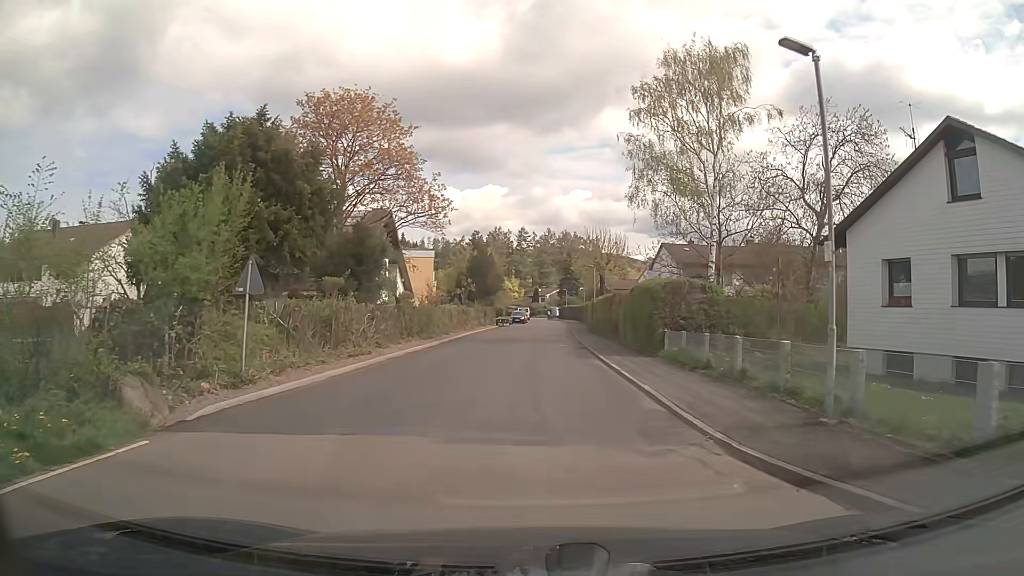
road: tertiary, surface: asphalt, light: Day
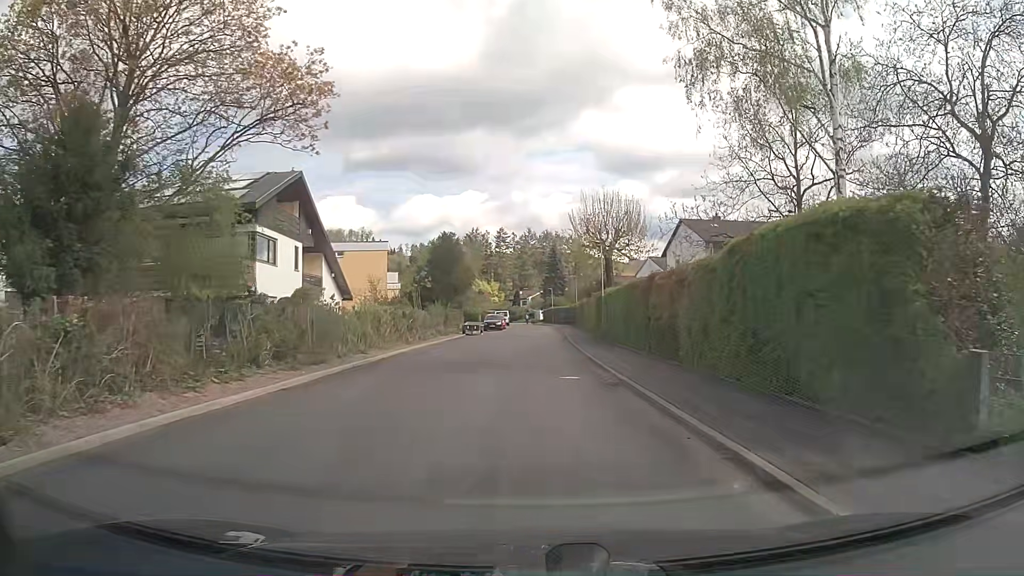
(+0.3, +17.2) m; +2°
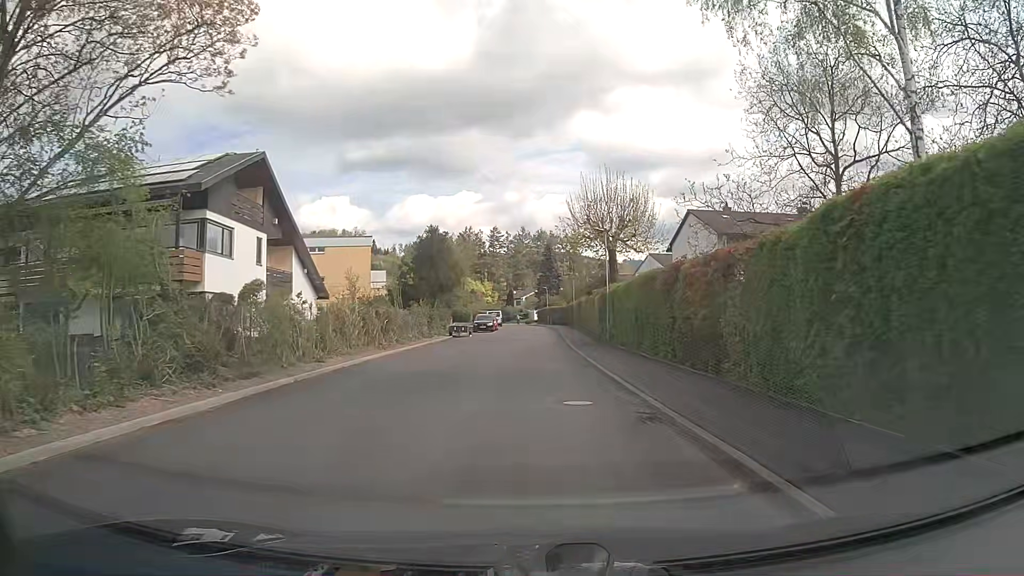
(0.0, +4.6) m; +1°
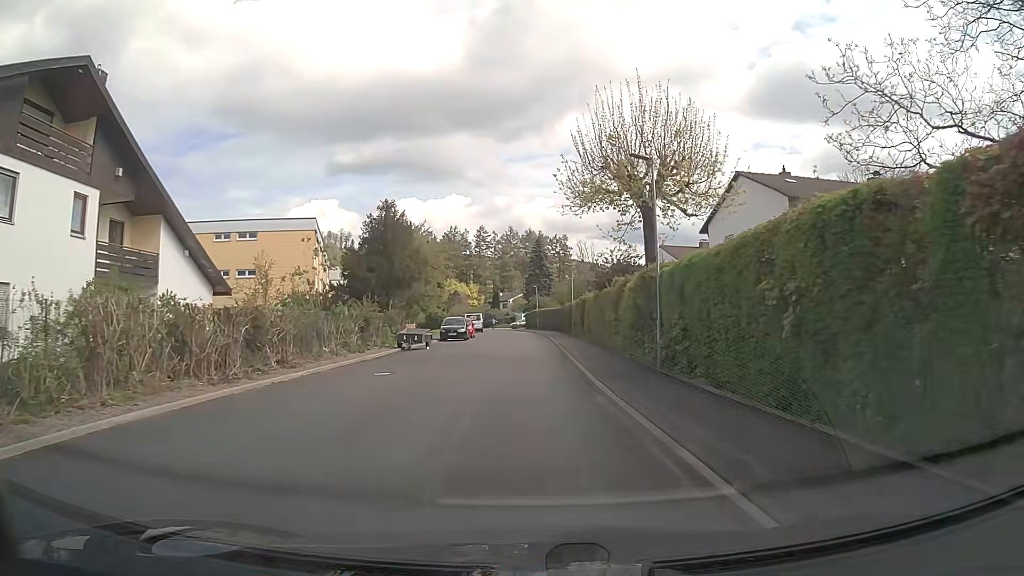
(+0.1, +14.0) m; 0°
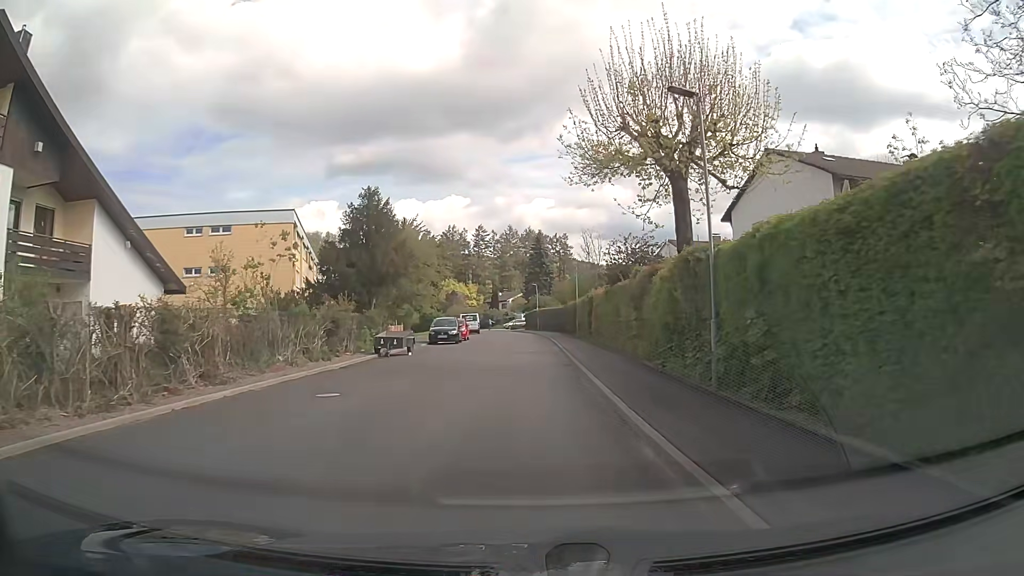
(0.0, +4.7) m; +1°
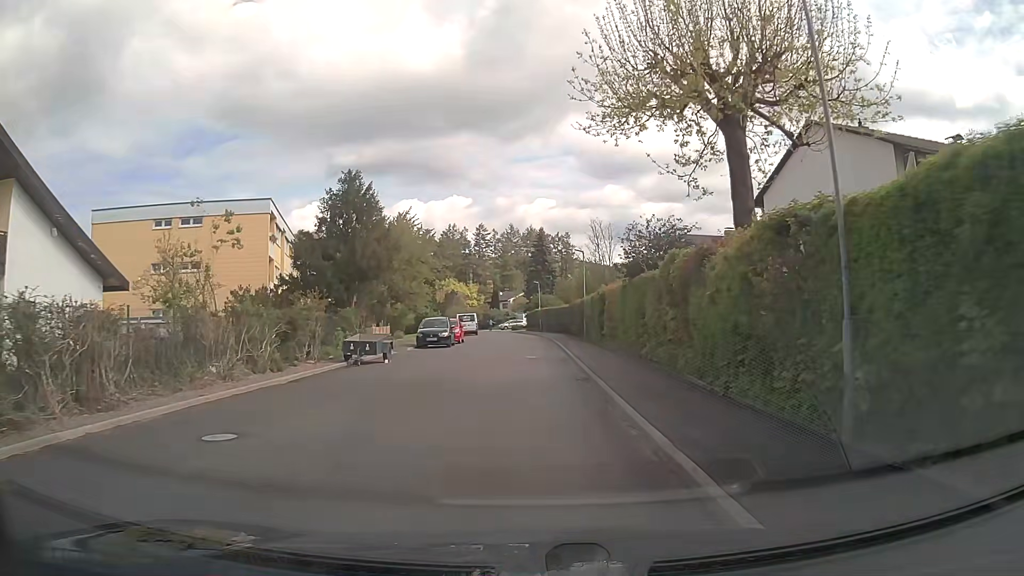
(0.0, +4.7) m; 0°
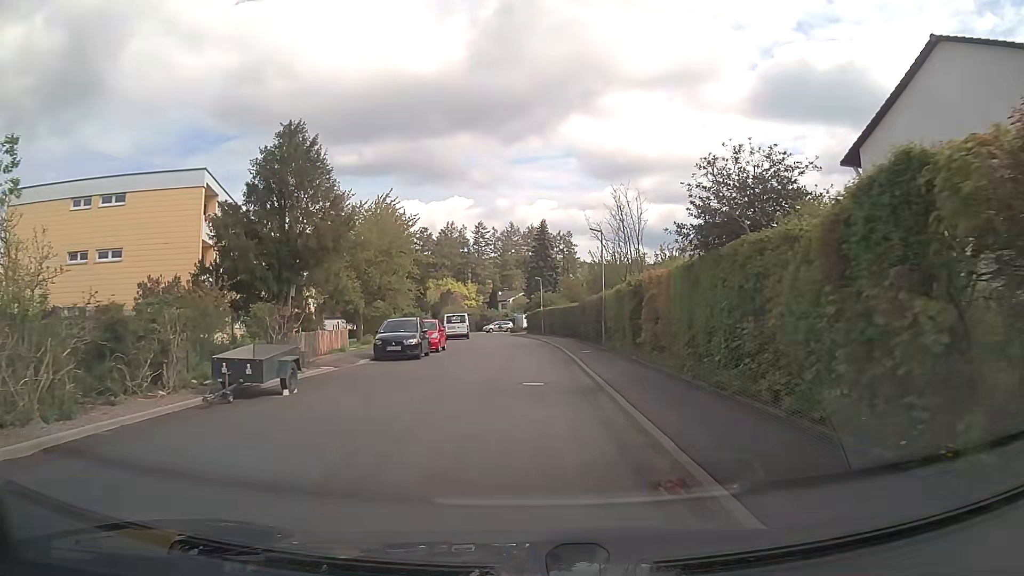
(0.0, +9.3) m; 0°
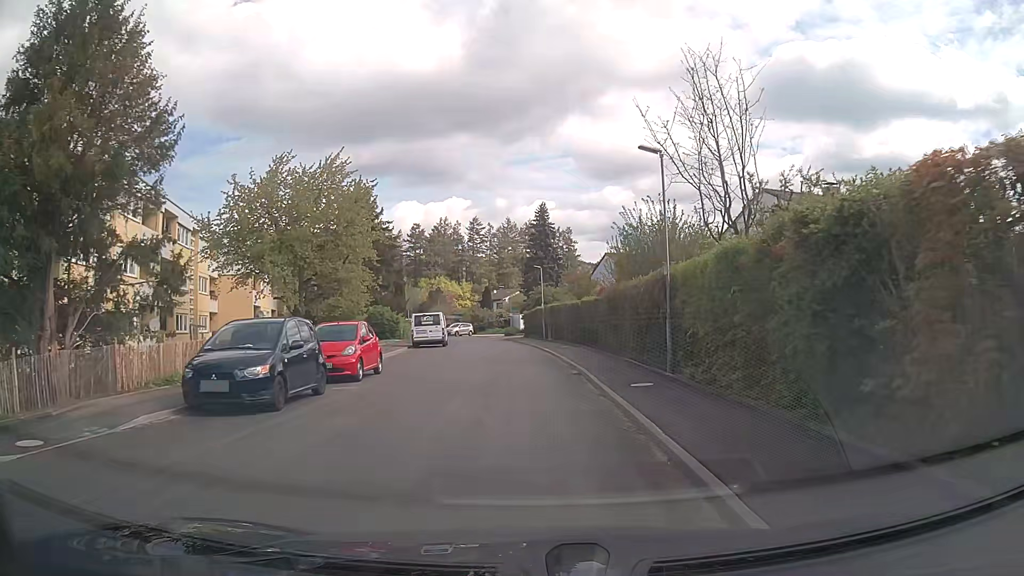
(0.0, +13.7) m; 0°
(0, +10) (0, +20) (-1, +30) (-1, +40) (-2, +50) (-3, +60) (-5, +70) (-7, +80) (-9, +89) (-12, +99) m
